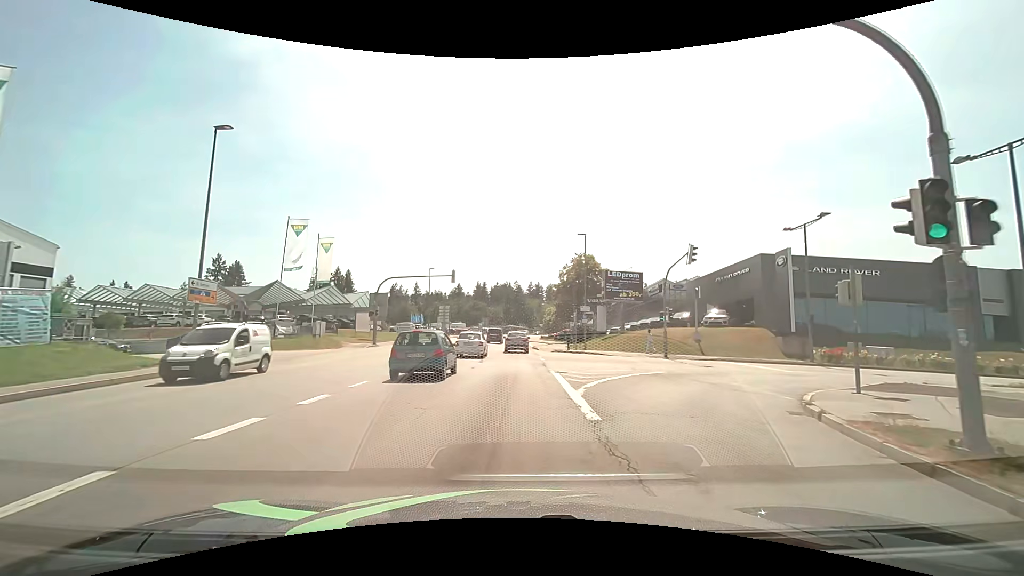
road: tertiary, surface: asphalt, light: Day
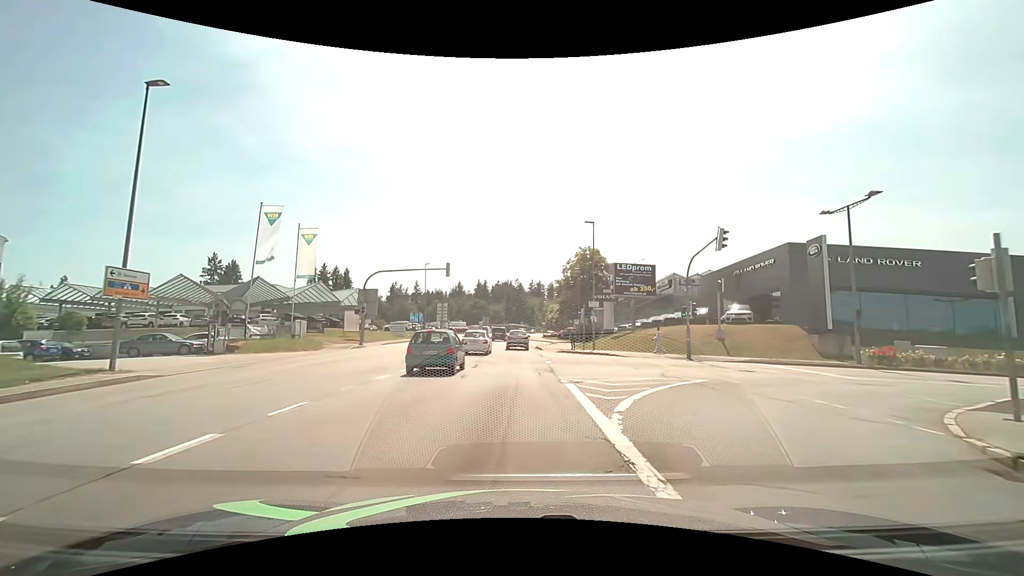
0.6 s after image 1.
(0.0, +4.3) m; 0°
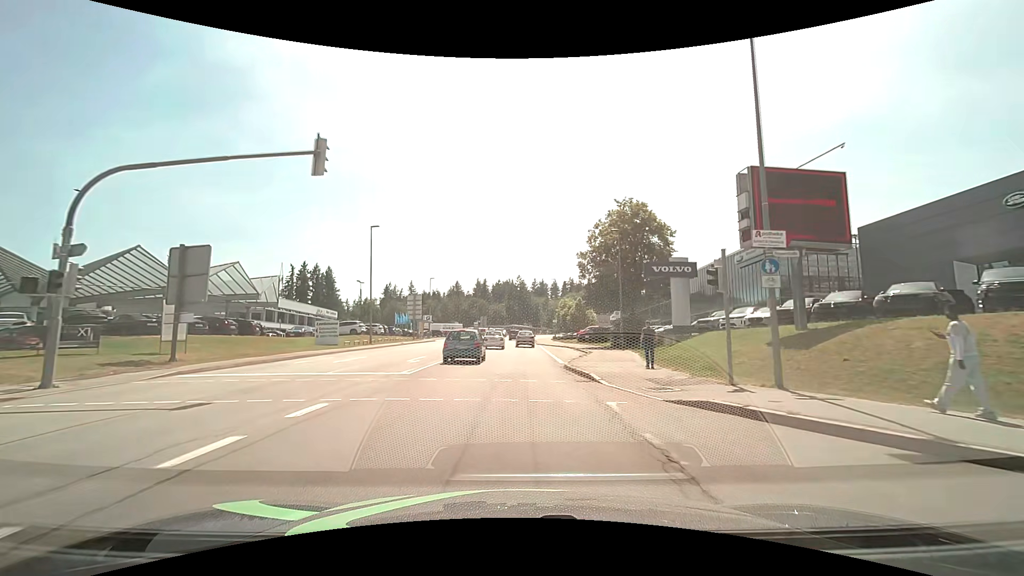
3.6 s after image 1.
(-0.3, +27.2) m; -1°
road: secondary
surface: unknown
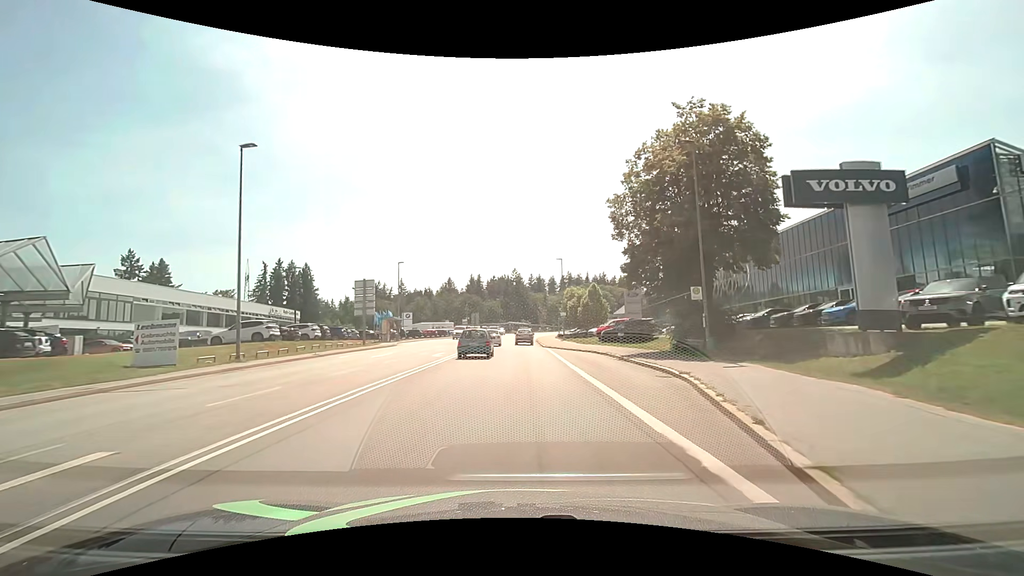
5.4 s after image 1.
(+0.2, +20.0) m; +1°
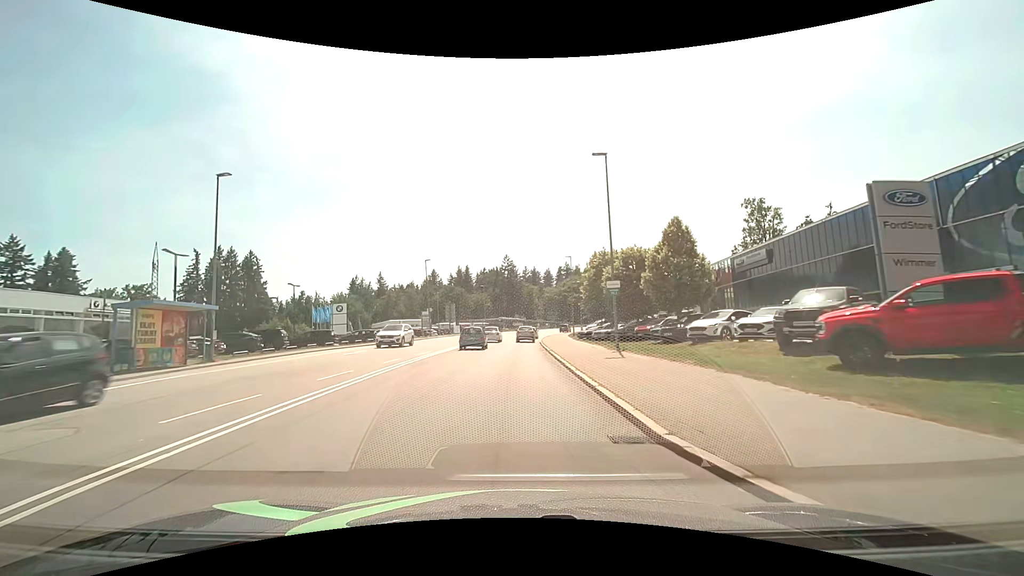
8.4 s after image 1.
(+0.4, +37.6) m; 0°
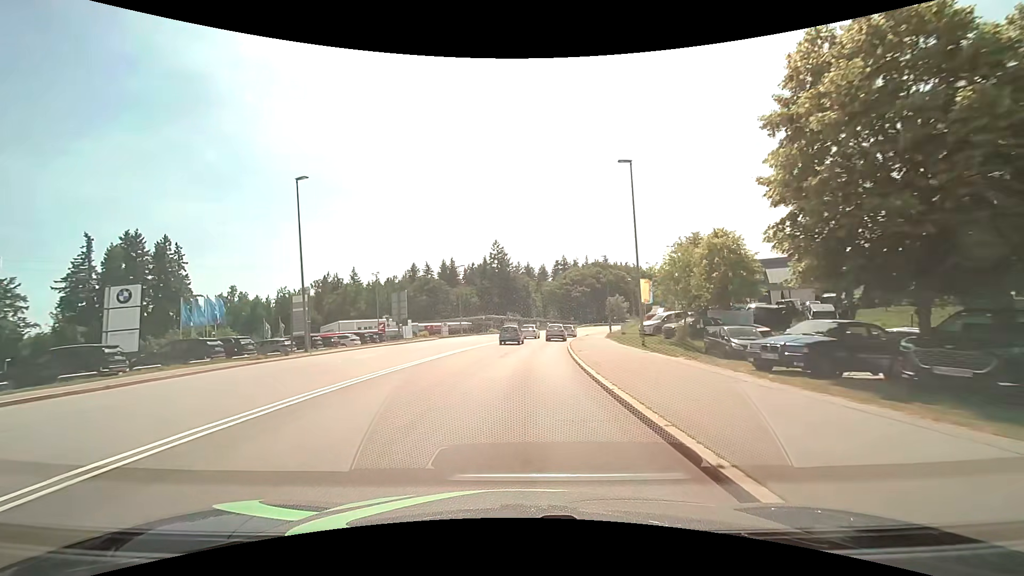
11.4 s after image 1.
(+0.1, +37.4) m; +1°
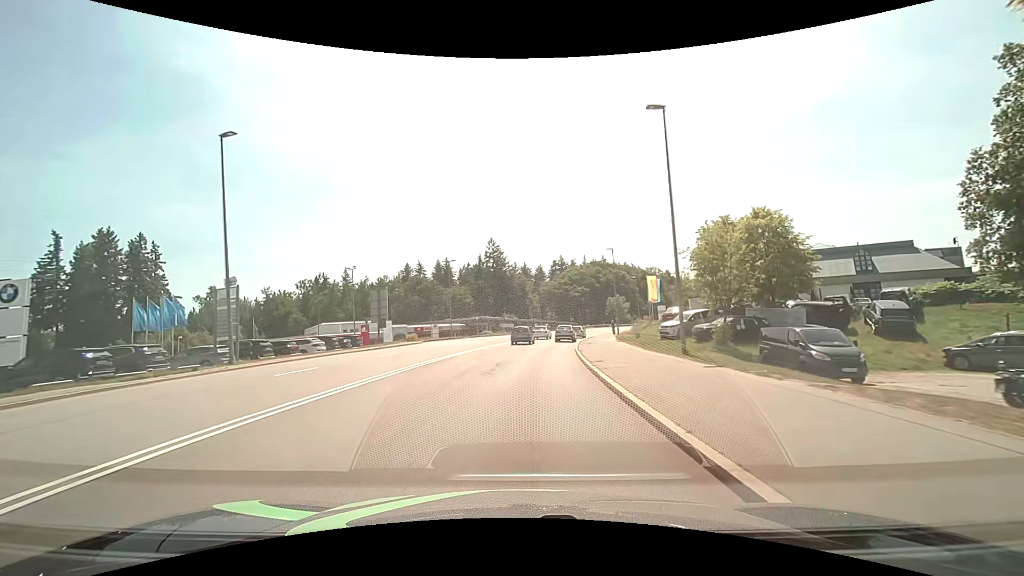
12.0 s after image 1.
(0.0, +7.1) m; +1°
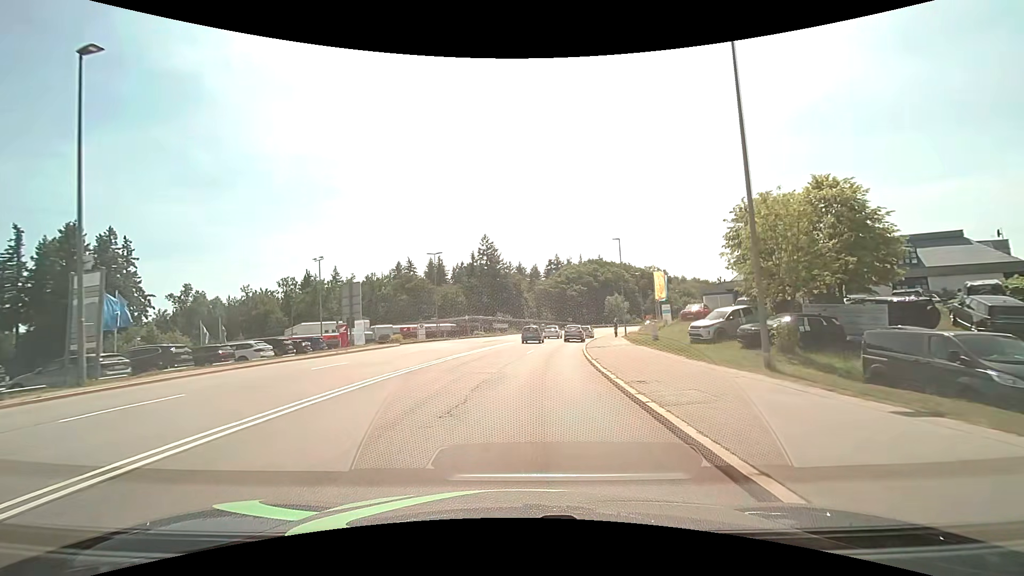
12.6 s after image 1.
(0.0, +7.0) m; 0°
(0, +10) (+1, +20) (+2, +30) (+3, +40) (+5, +50) (+7, +59) (+10, +69) (+13, +79) (+16, +88) (+19, +97) m
